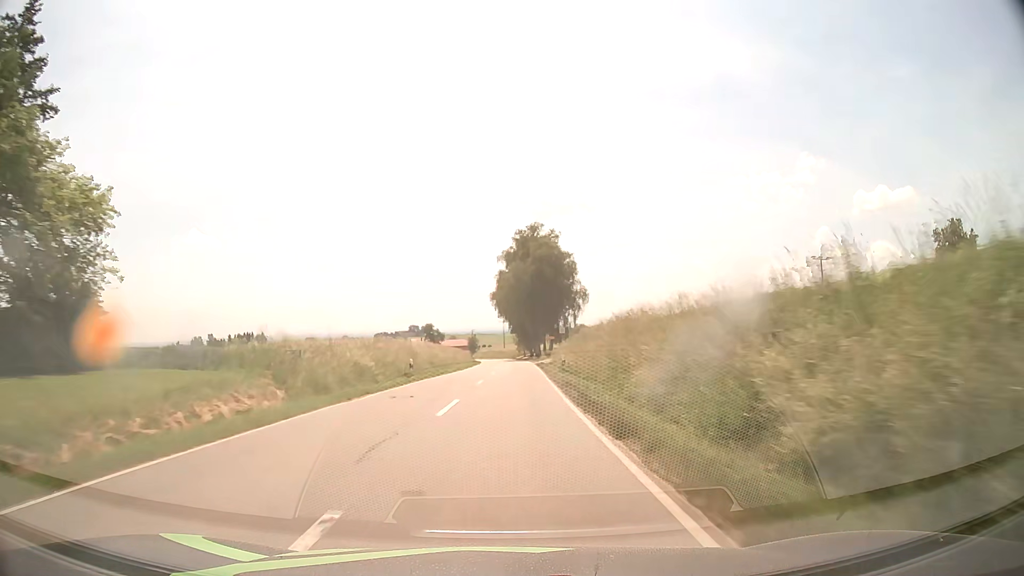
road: tertiary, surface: asphalt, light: Day
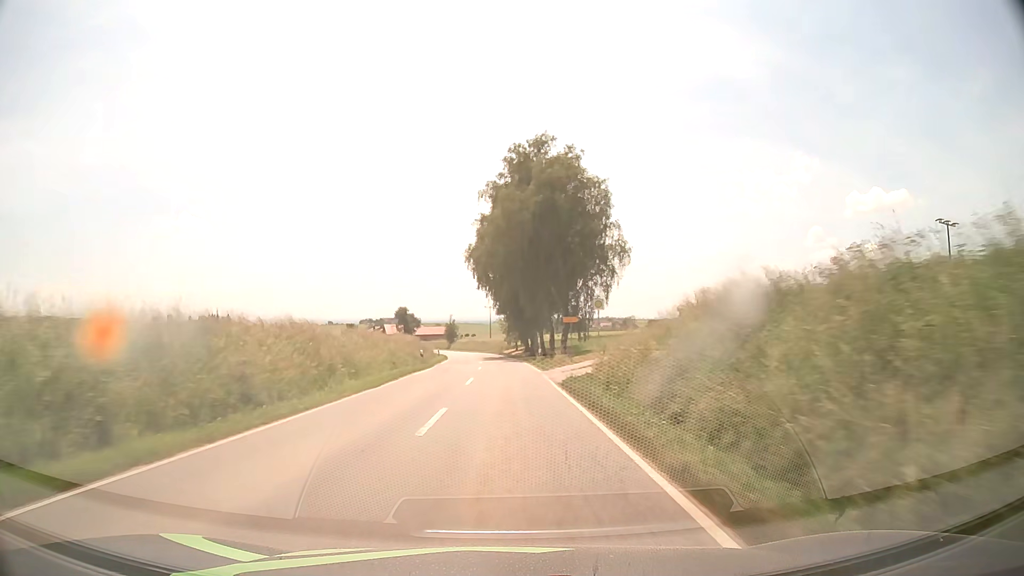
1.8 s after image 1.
(+0.5, +38.7) m; +1°
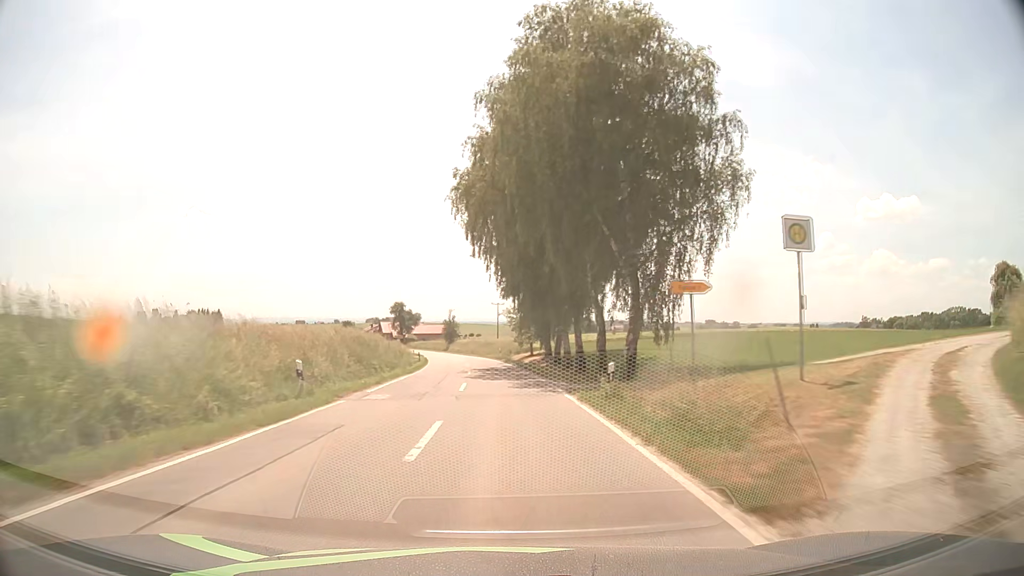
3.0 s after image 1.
(-0.1, +26.1) m; -1°
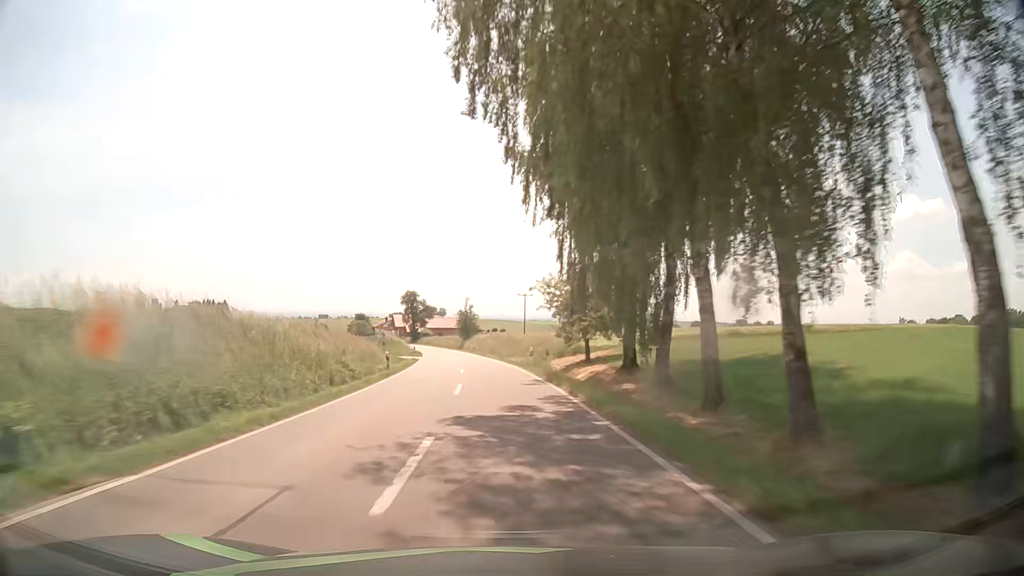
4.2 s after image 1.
(-0.5, +26.0) m; -2°
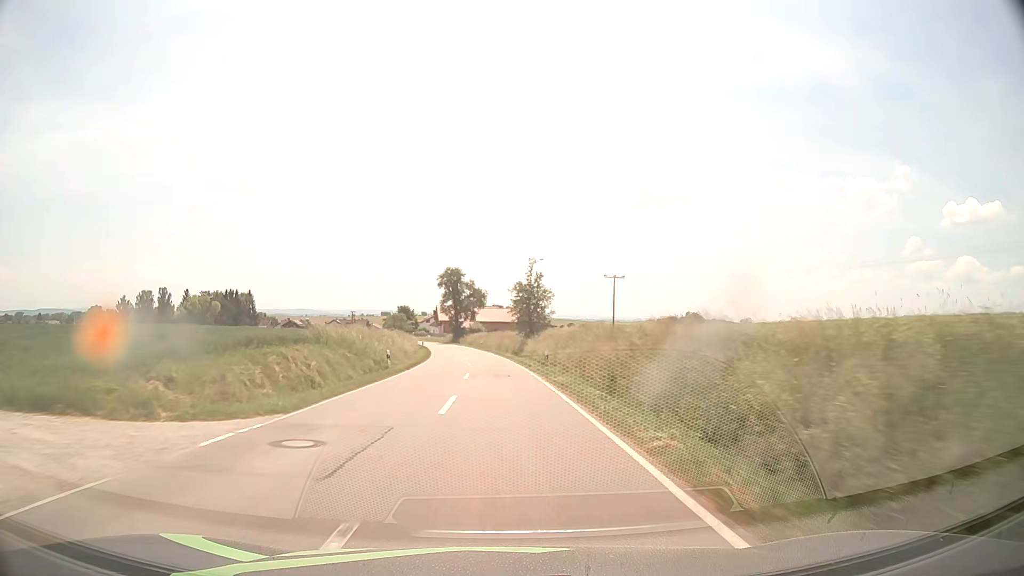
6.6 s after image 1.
(-2.7, +52.0) m; -6°
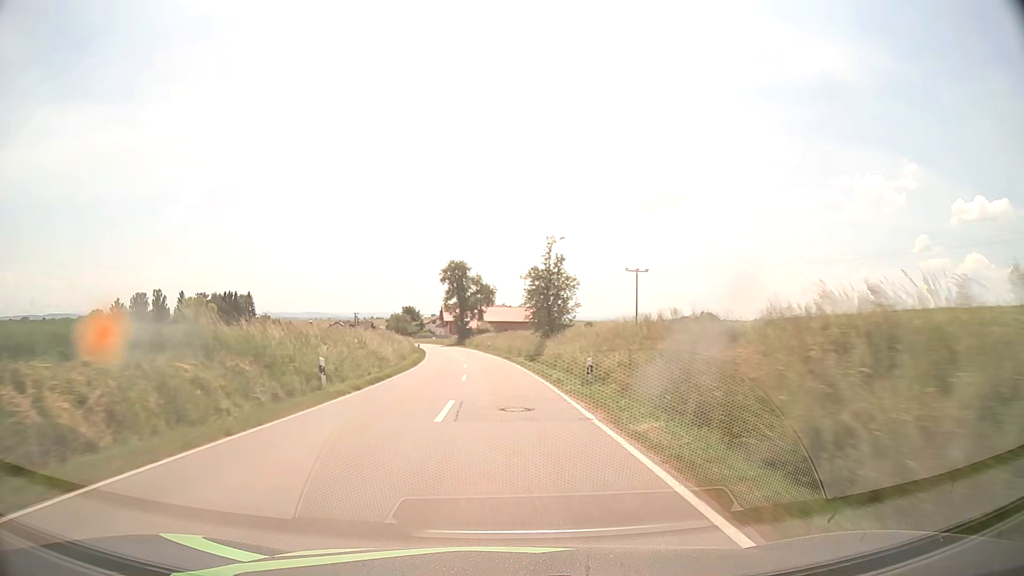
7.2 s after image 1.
(-0.1, +13.1) m; -1°
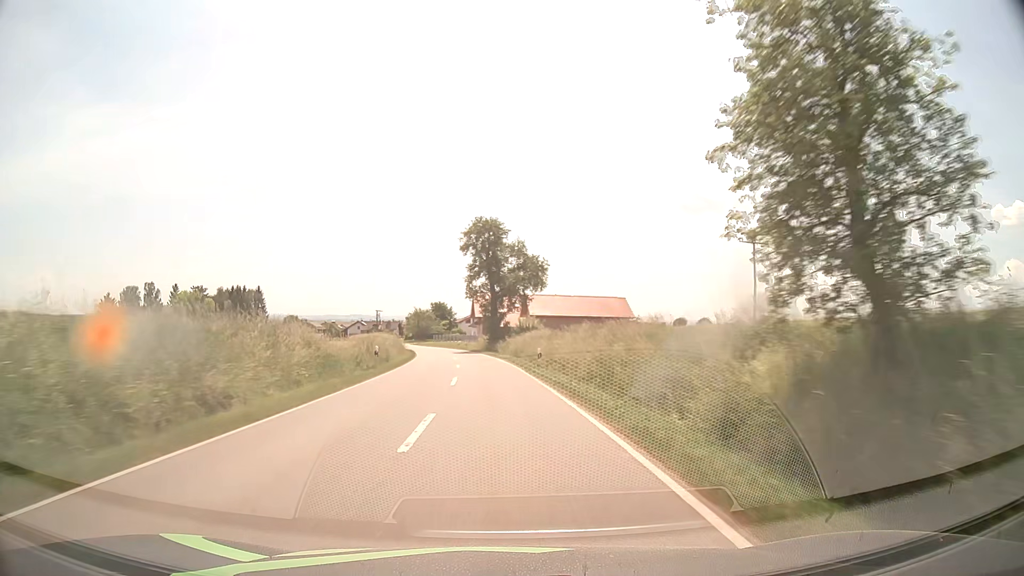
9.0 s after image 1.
(-1.1, +39.2) m; -3°
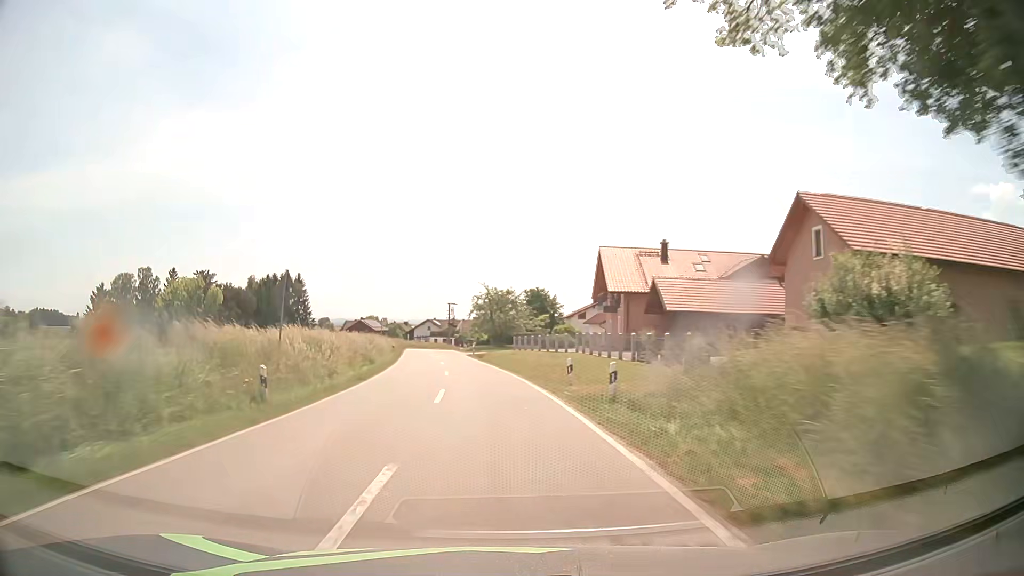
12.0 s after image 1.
(-4.9, +63.9) m; -9°
(0, +10) (-1, +20) (-2, +30) (-3, +40) (-4, +50) (-5, +60) (-7, +70) (-8, +80) (-9, +90) (-9, +99) m
